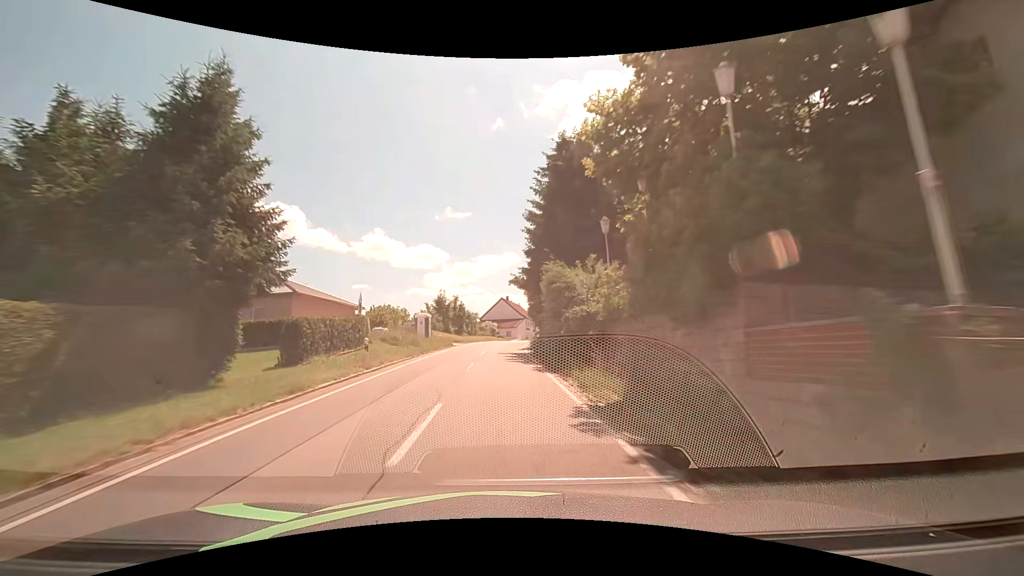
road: secondary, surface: asphalt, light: Day
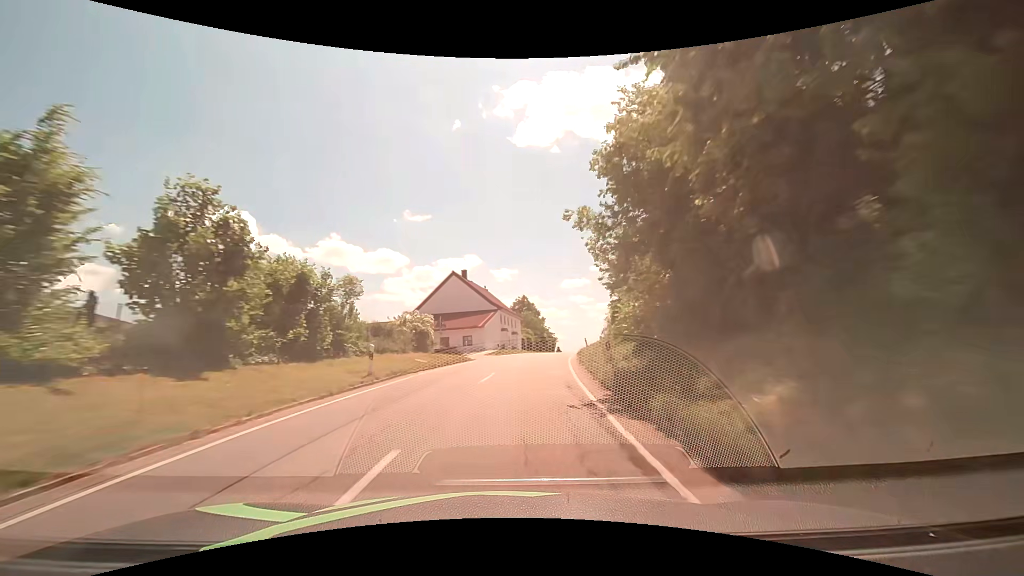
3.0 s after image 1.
(+0.4, +50.7) m; +4°
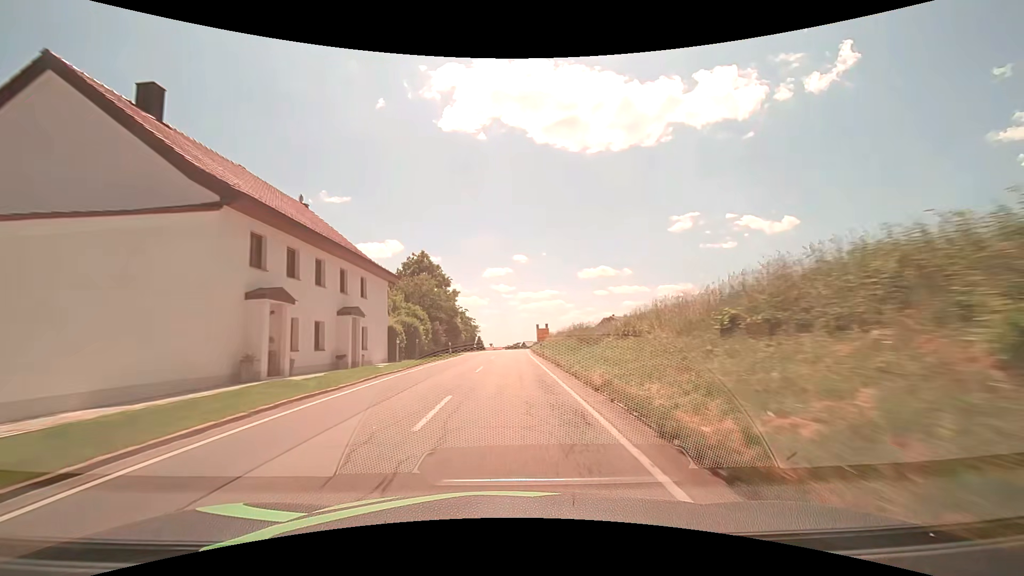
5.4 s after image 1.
(+4.0, +41.5) m; +9°
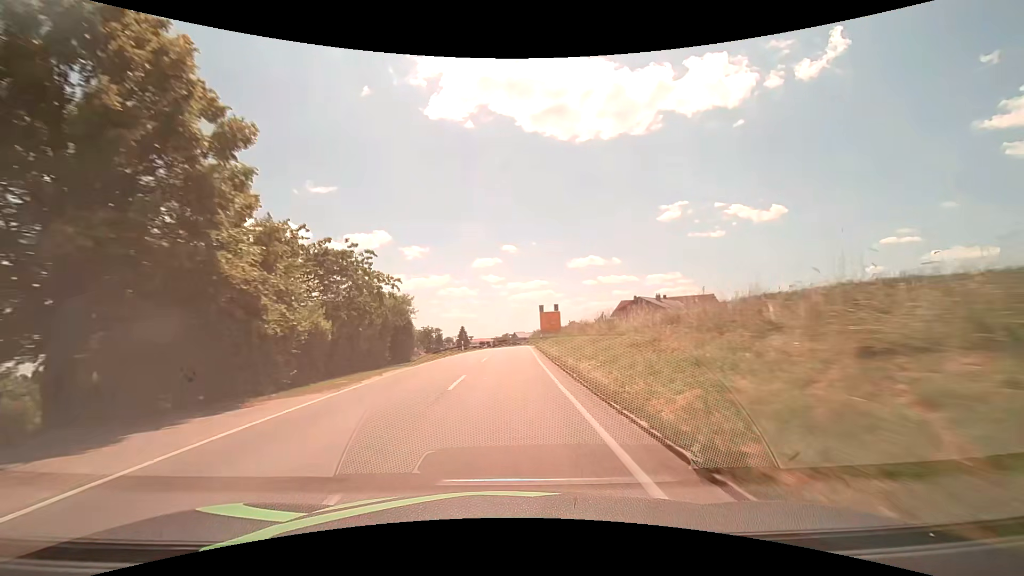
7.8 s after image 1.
(+0.5, +42.6) m; +1°
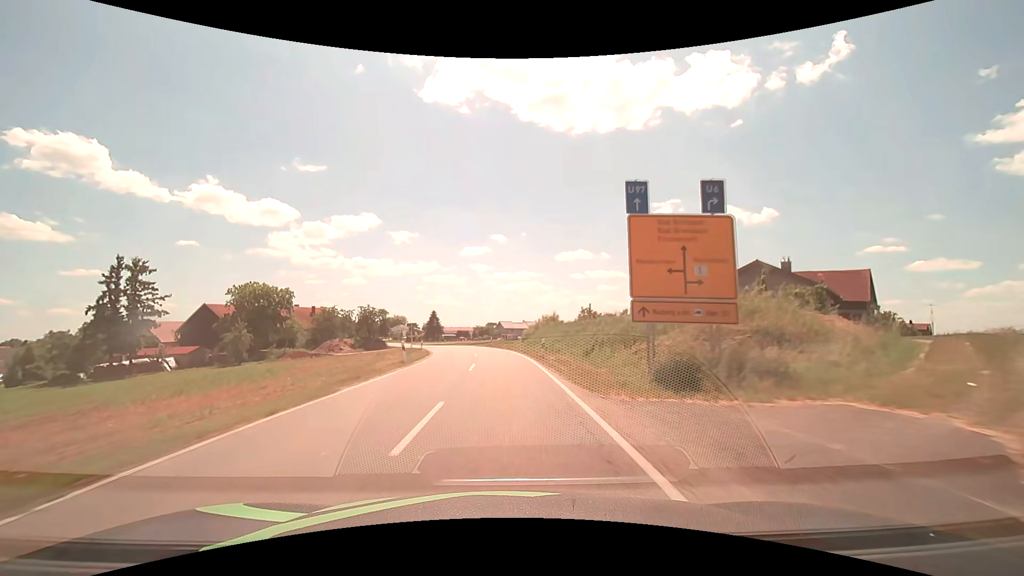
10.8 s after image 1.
(+0.9, +53.6) m; +2°
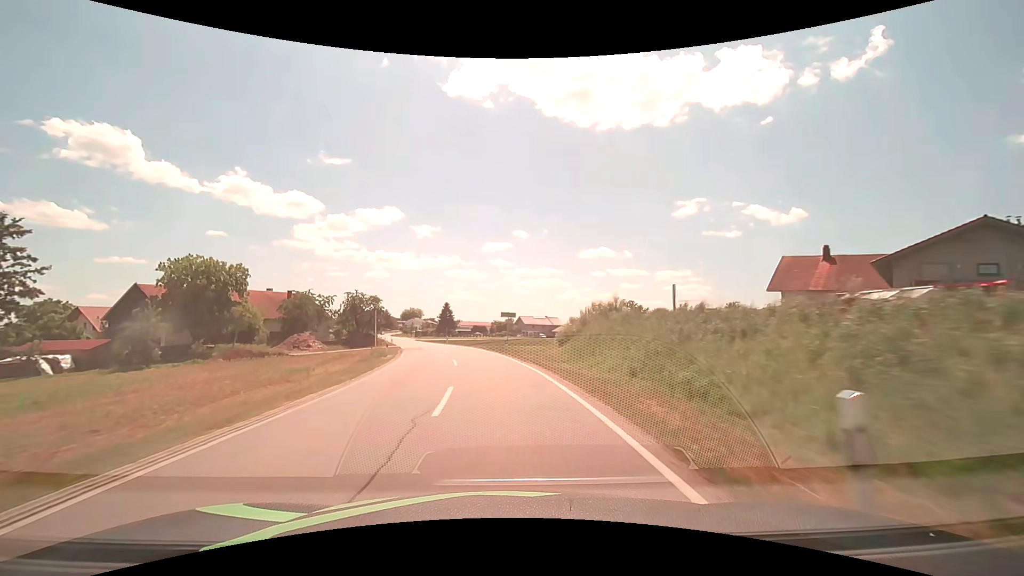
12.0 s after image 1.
(-0.3, +21.5) m; -2°
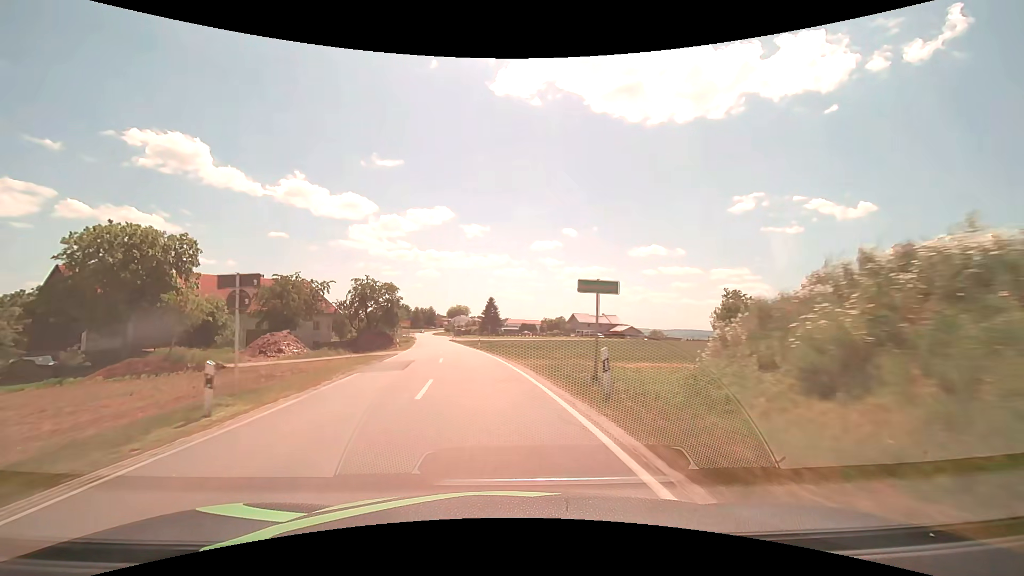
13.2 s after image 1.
(-0.8, +21.5) m; -5°
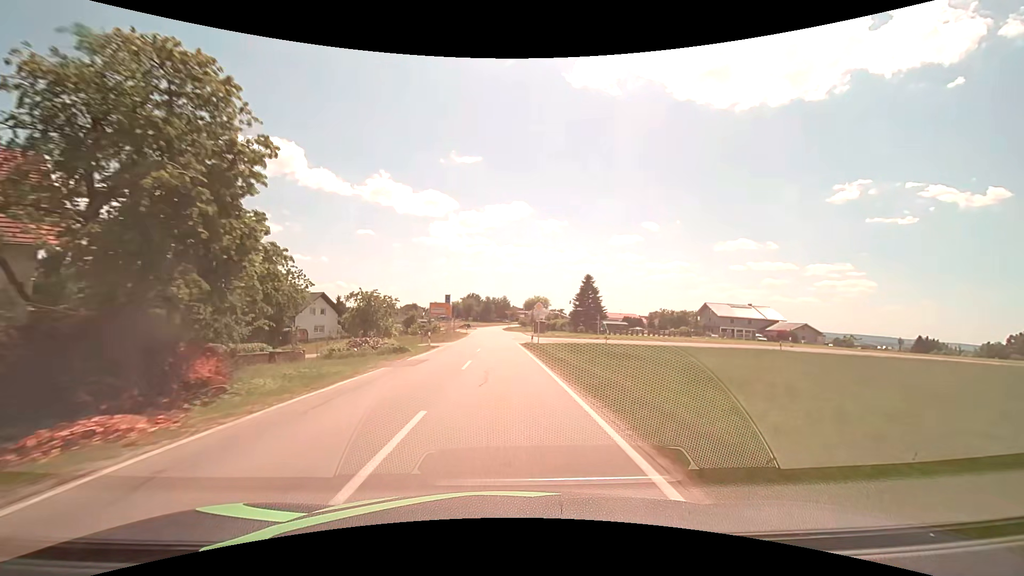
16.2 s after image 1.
(-5.7, +53.4) m; -9°
(0, +10) (0, +20) (0, +30) (-1, +40) (-1, +50) (-1, +60) (-1, +70) (-2, +80) (-2, +90) (-2, +100) m
